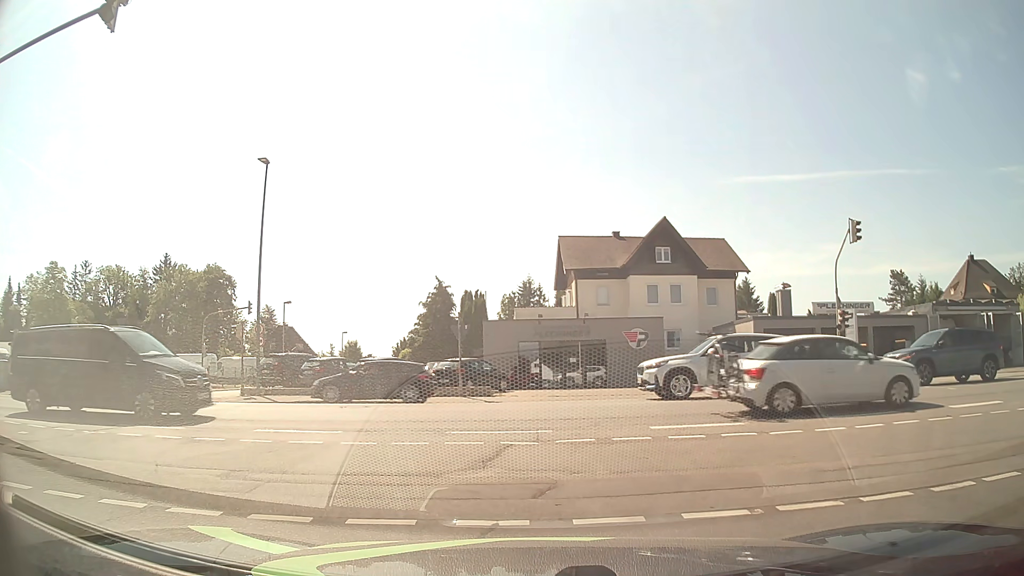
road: residential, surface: asphalt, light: Day
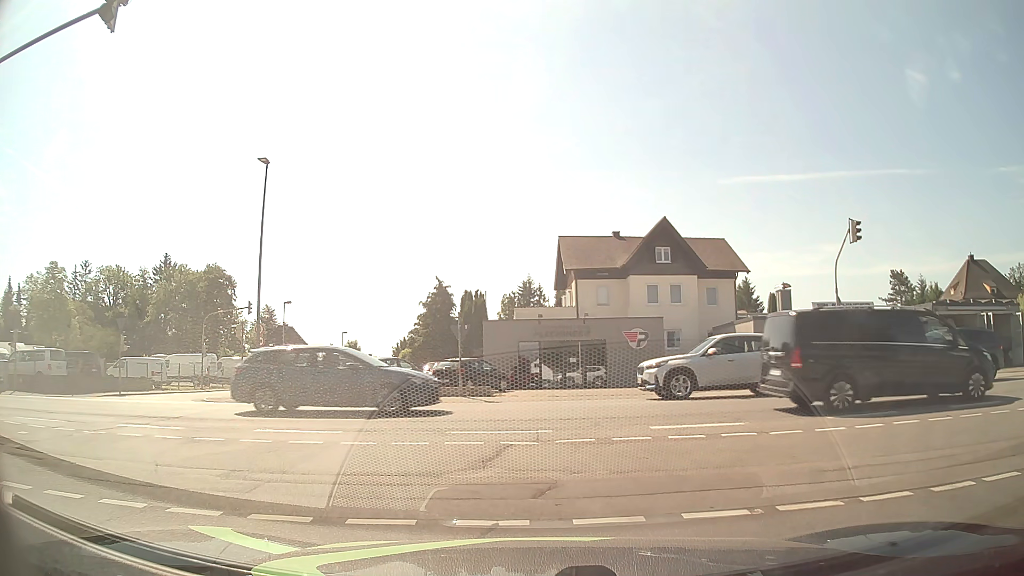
(0.0, 0.0) m; 0°
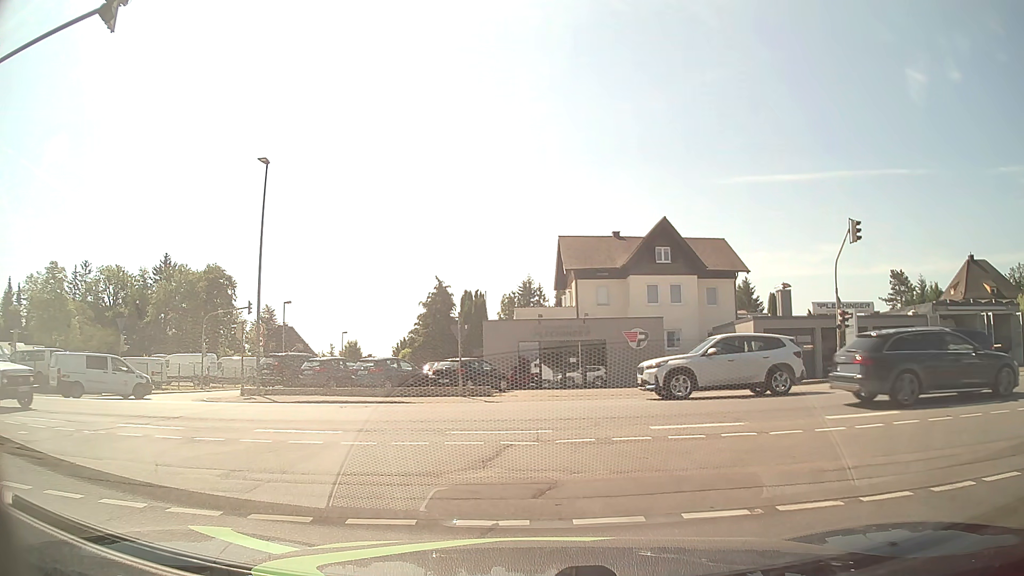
(0.0, 0.0) m; 0°
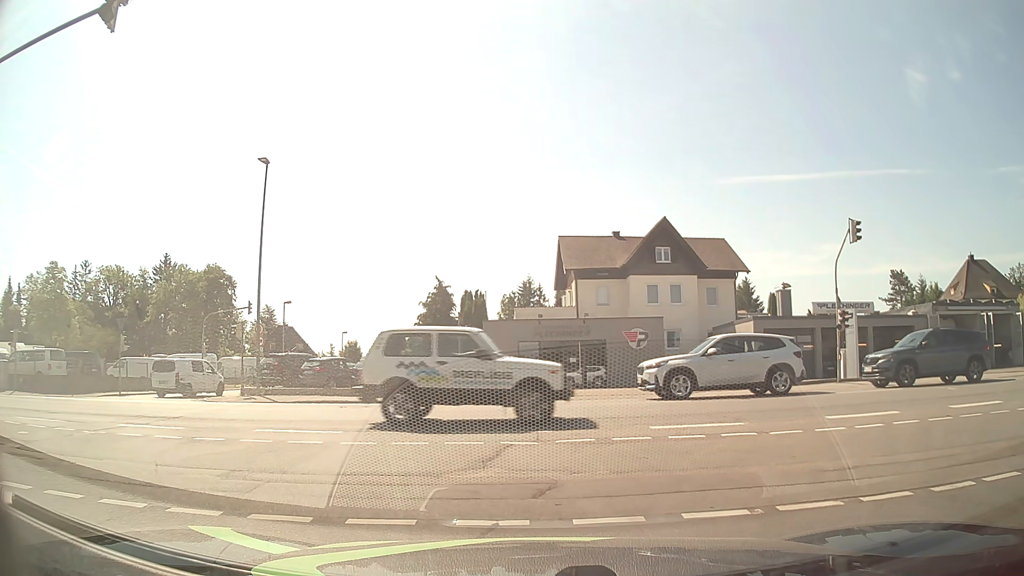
(0.0, 0.0) m; 0°
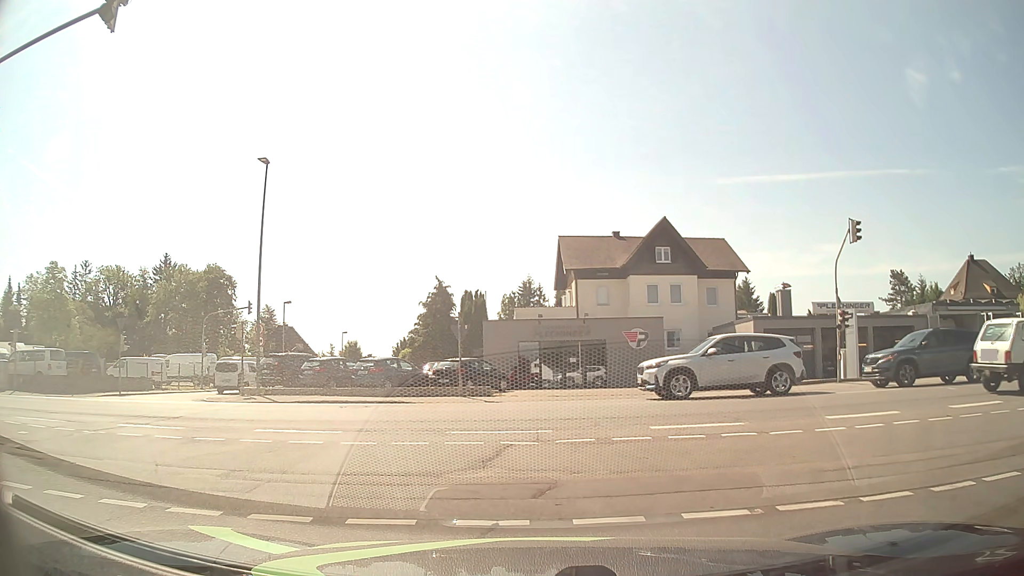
(0.0, 0.0) m; 0°
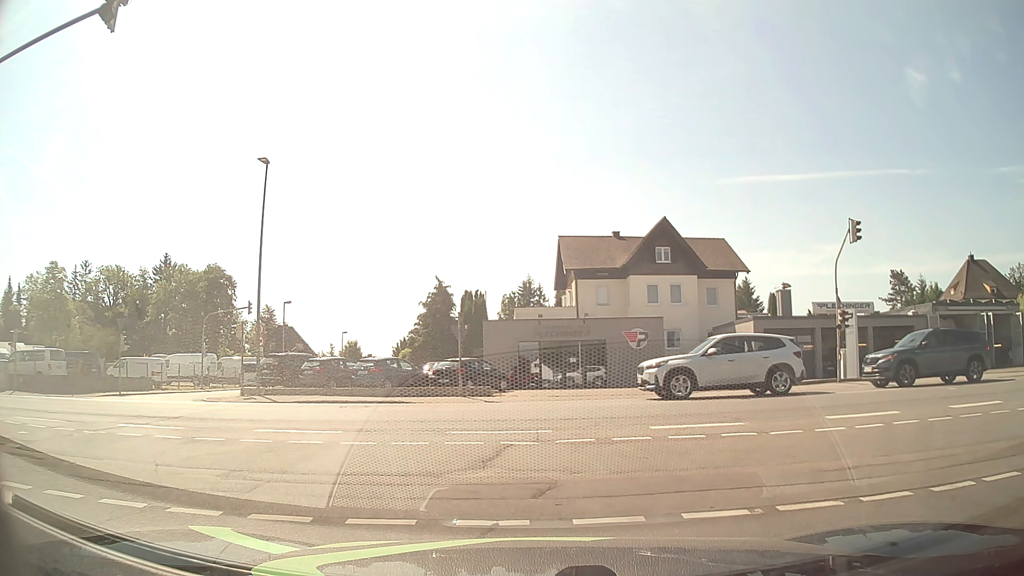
(0.0, 0.0) m; 0°
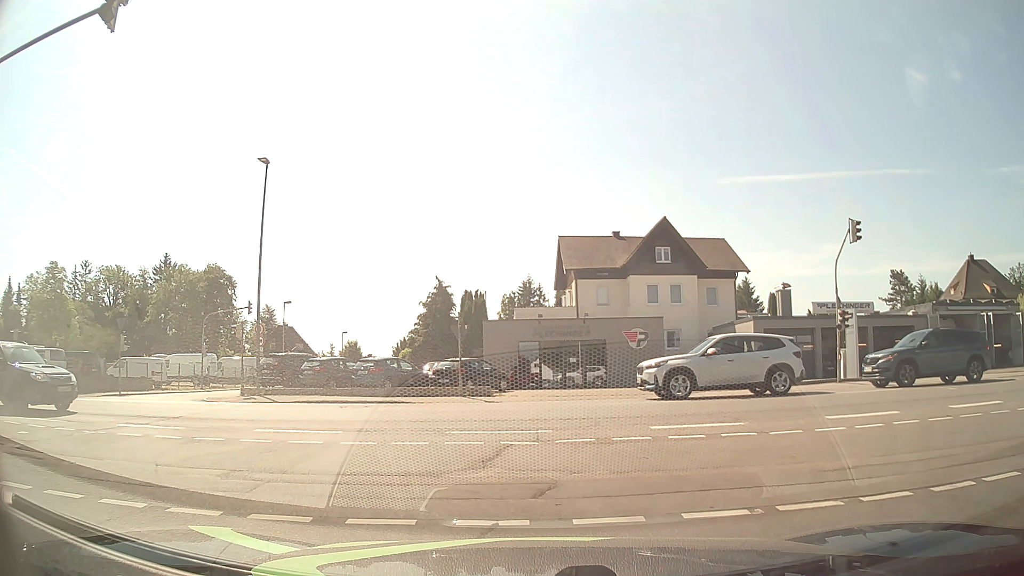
(0.0, 0.0) m; 0°
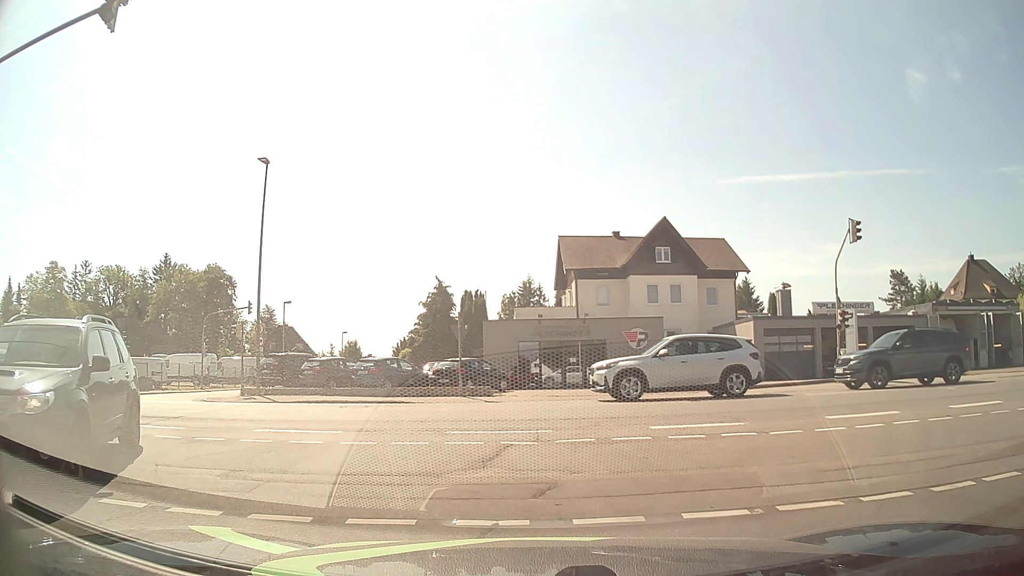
(0.0, 0.0) m; 0°
